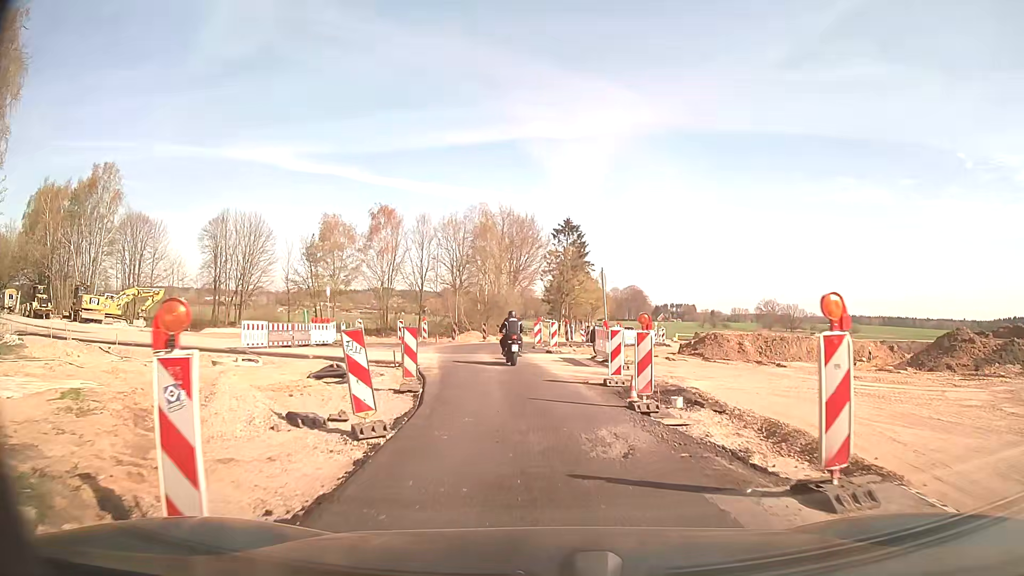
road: secondary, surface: asphalt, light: Day
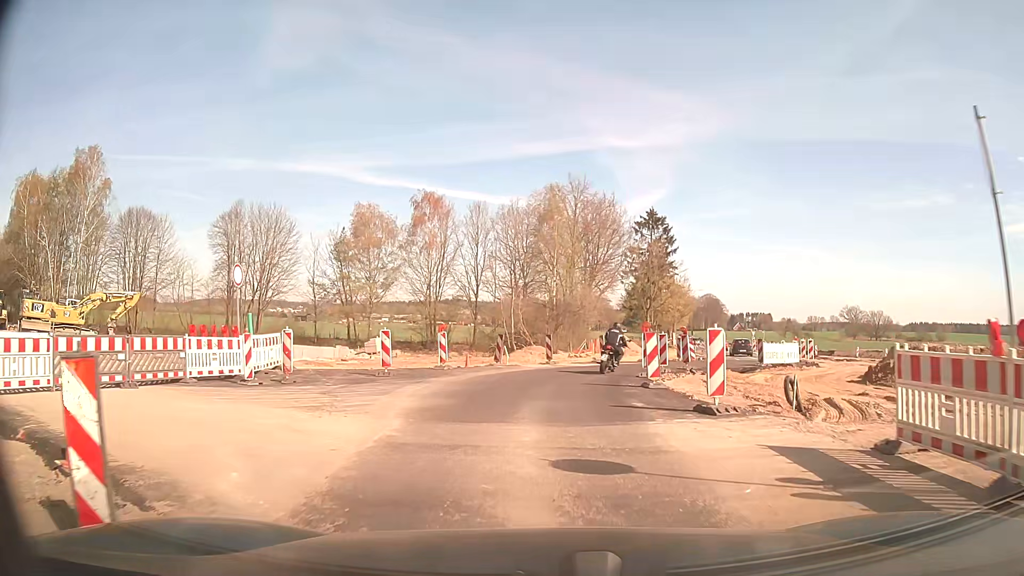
(-1.0, +17.2) m; -8°
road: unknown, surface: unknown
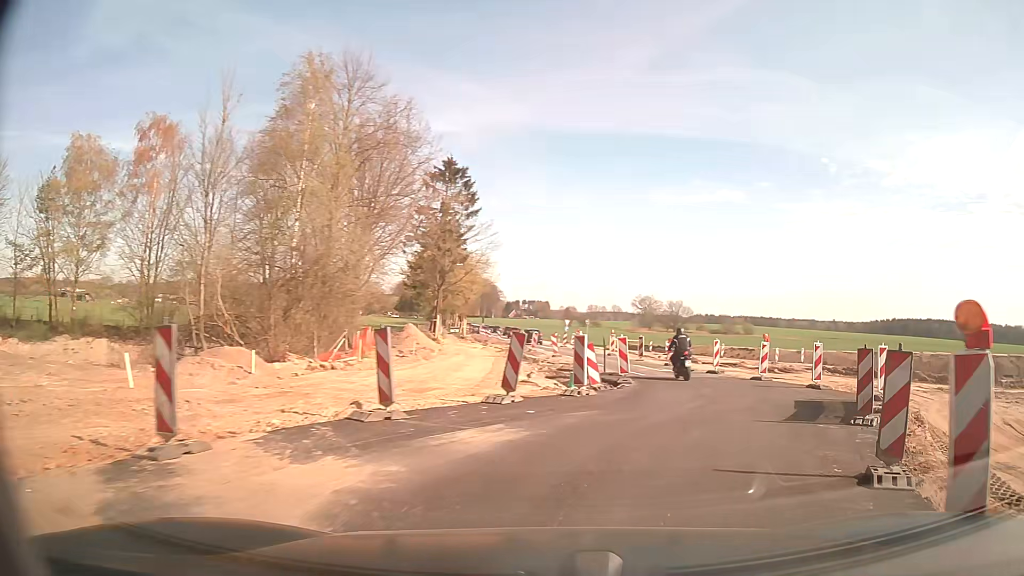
(+1.6, +23.0) m; +19°
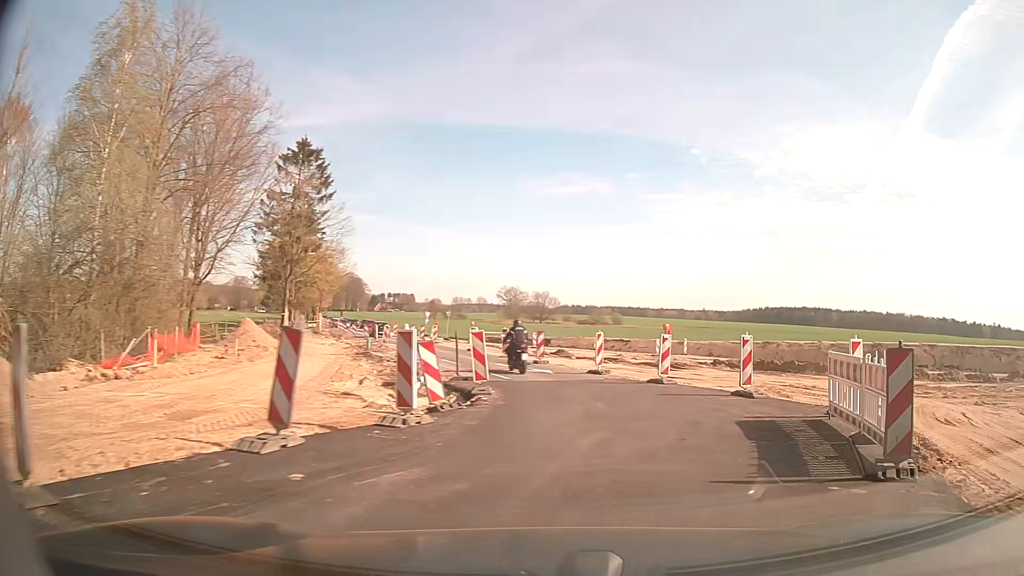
(+0.5, +5.2) m; +12°
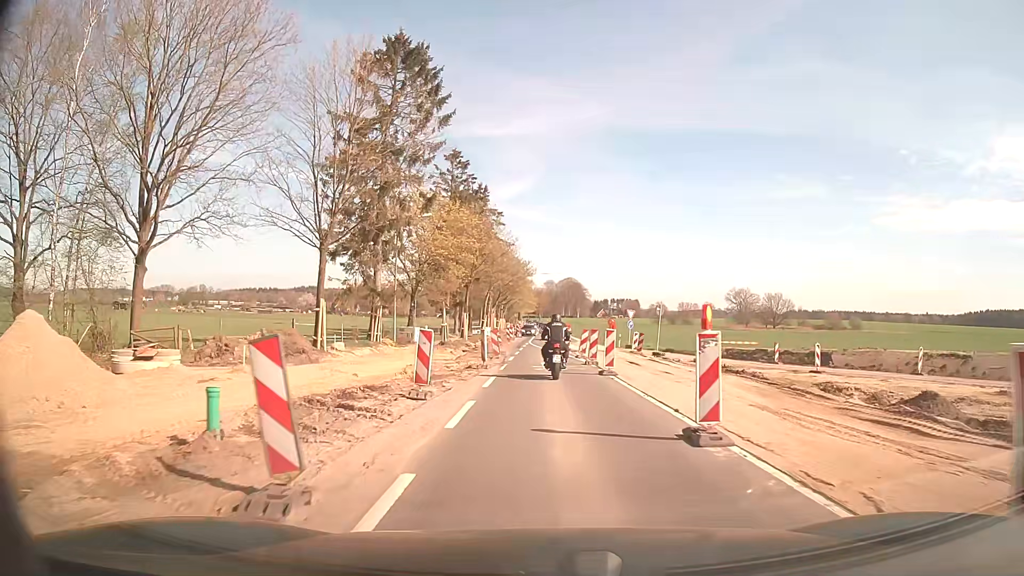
(-1.7, +28.1) m; -18°
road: secondary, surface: asphalt
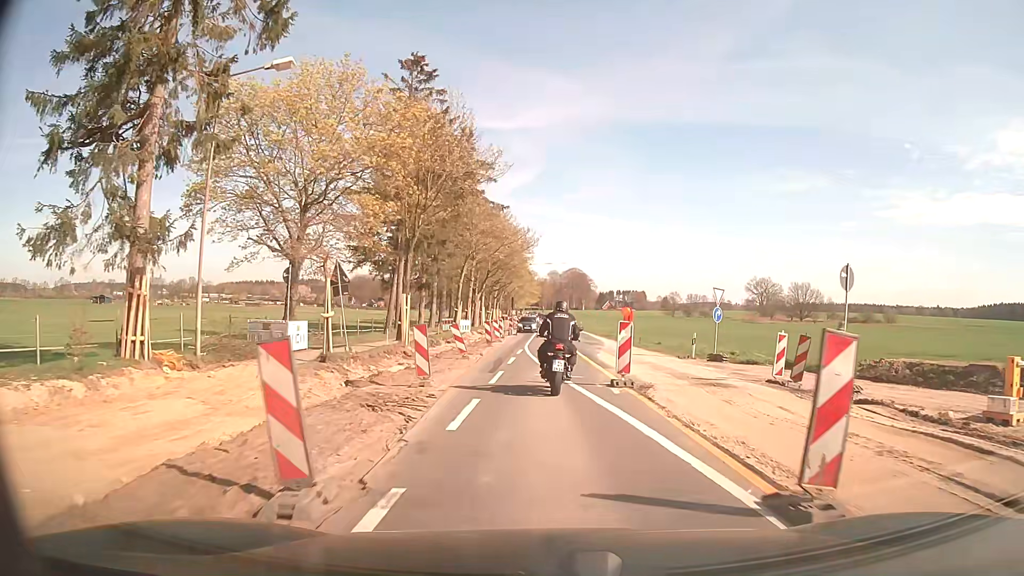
(-0.1, +24.6) m; 0°
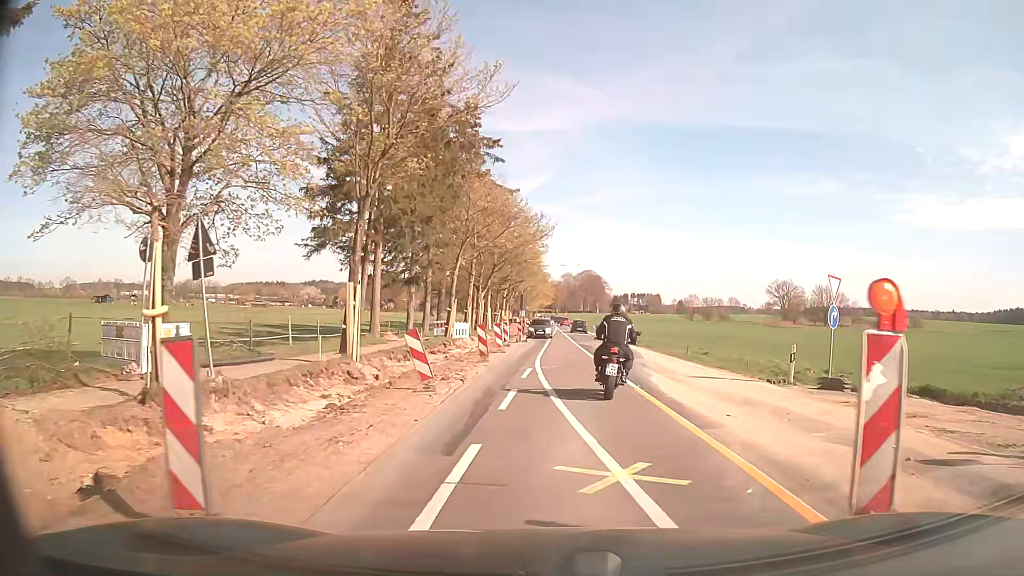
(-0.1, +9.7) m; -1°
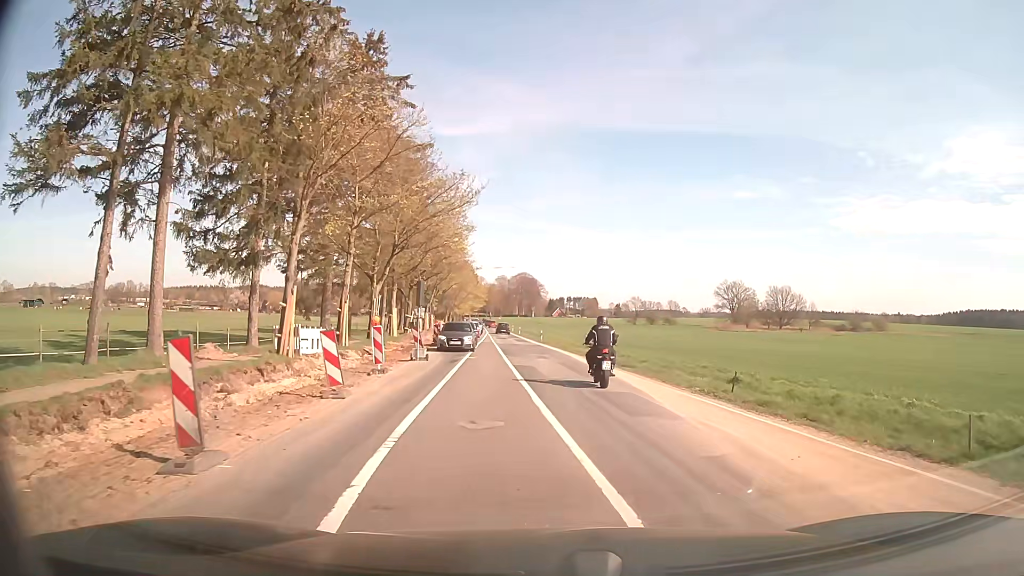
(+0.7, +16.1) m; +6°
(0, +10) (0, +20) (-1, +30) (-1, +40) (-2, +50) (-3, +60) (-3, +70) (-4, +80) (-5, +90) (-6, +100) m
